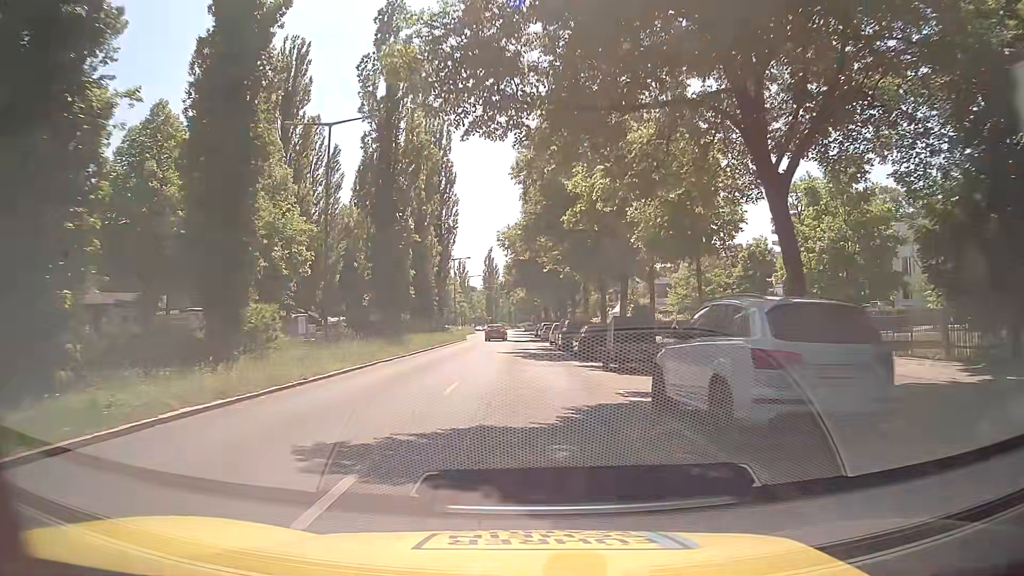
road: secondary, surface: asphalt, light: Day
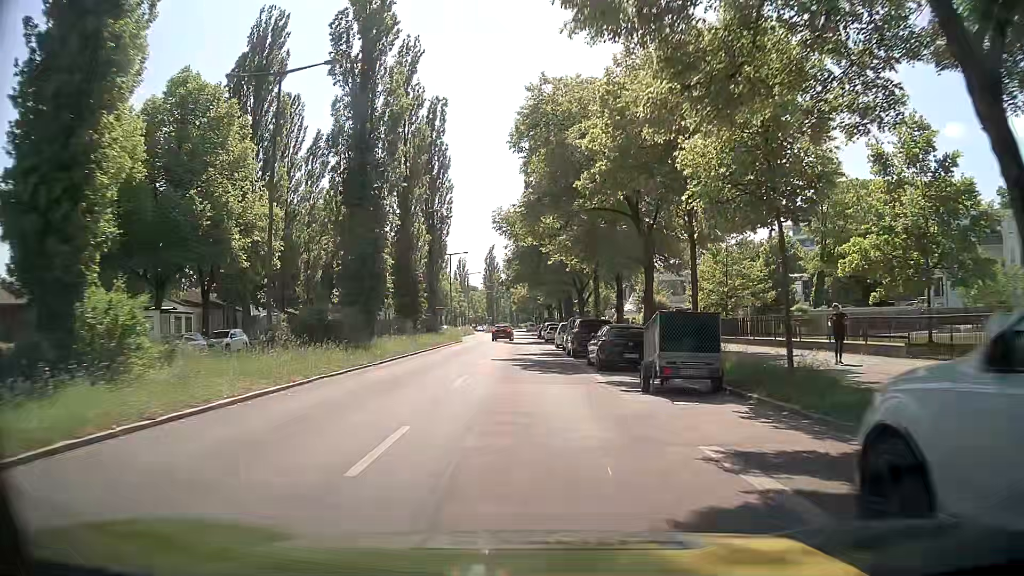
(+0.1, +6.8) m; +2°
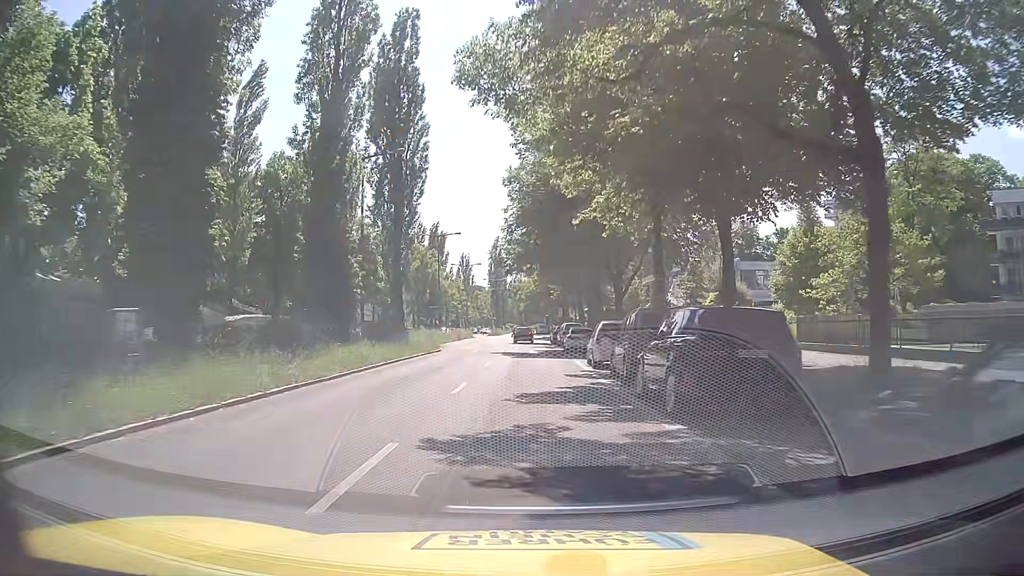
(-0.3, +19.1) m; -1°
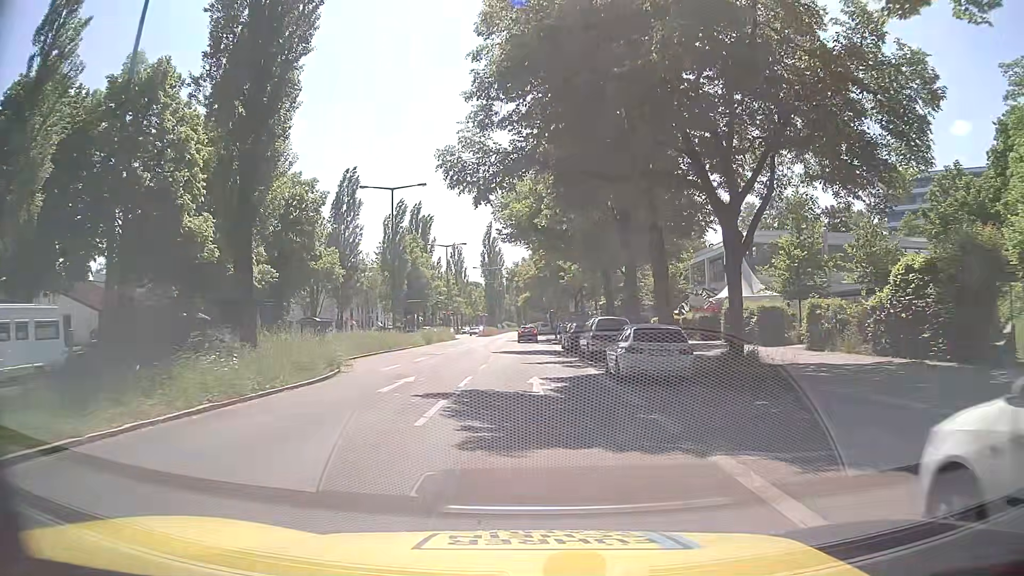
(-0.1, +22.4) m; 0°
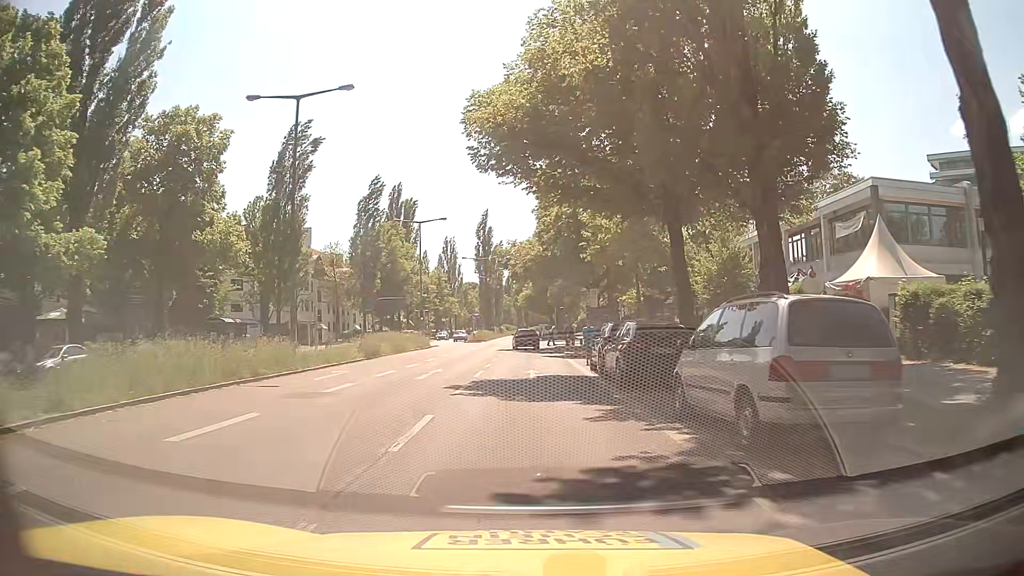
(-0.1, +19.3) m; -2°
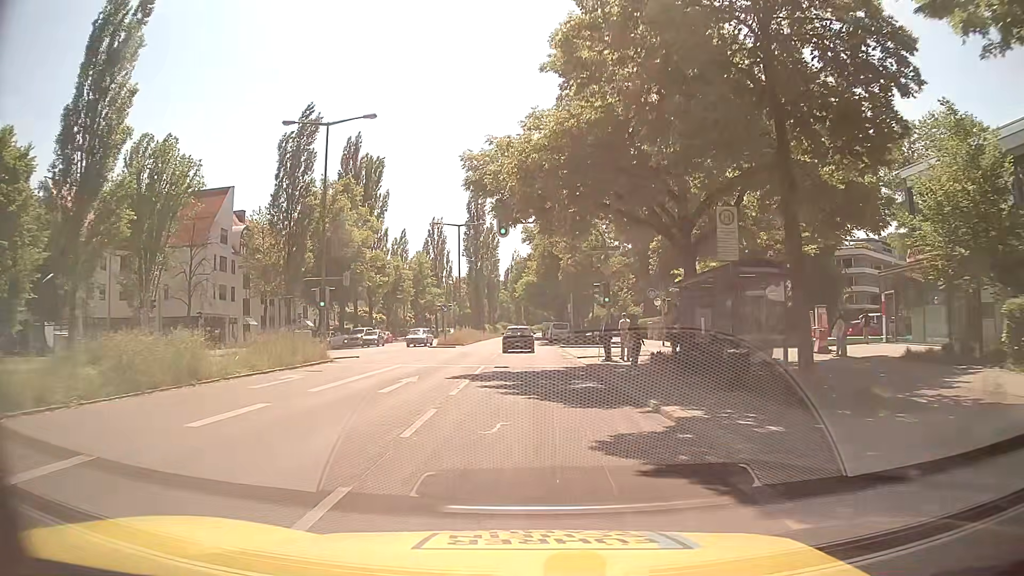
(+1.0, +28.0) m; +2°
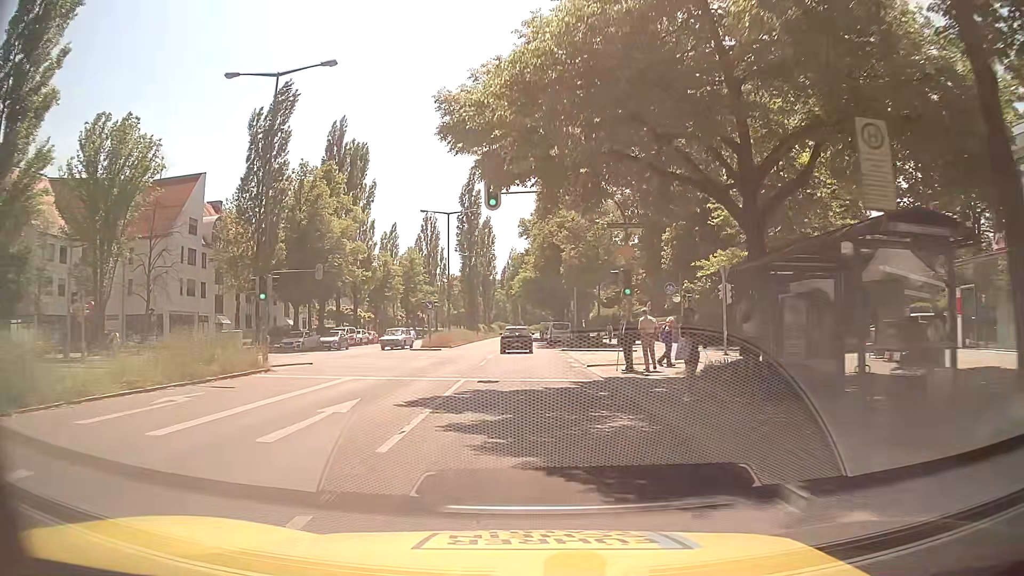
(0.0, +6.5) m; +1°
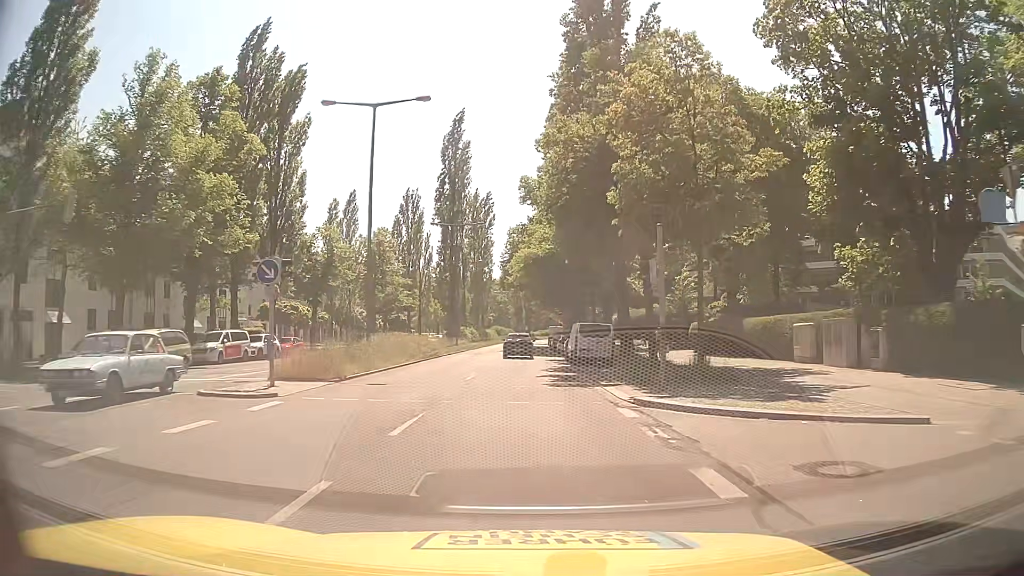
(-0.1, +28.1) m; 0°
(0, +10) (0, +20) (0, +30) (0, +40) (0, +50) (0, +60) (0, +70) (0, +80) (0, +90) (0, +100) m
